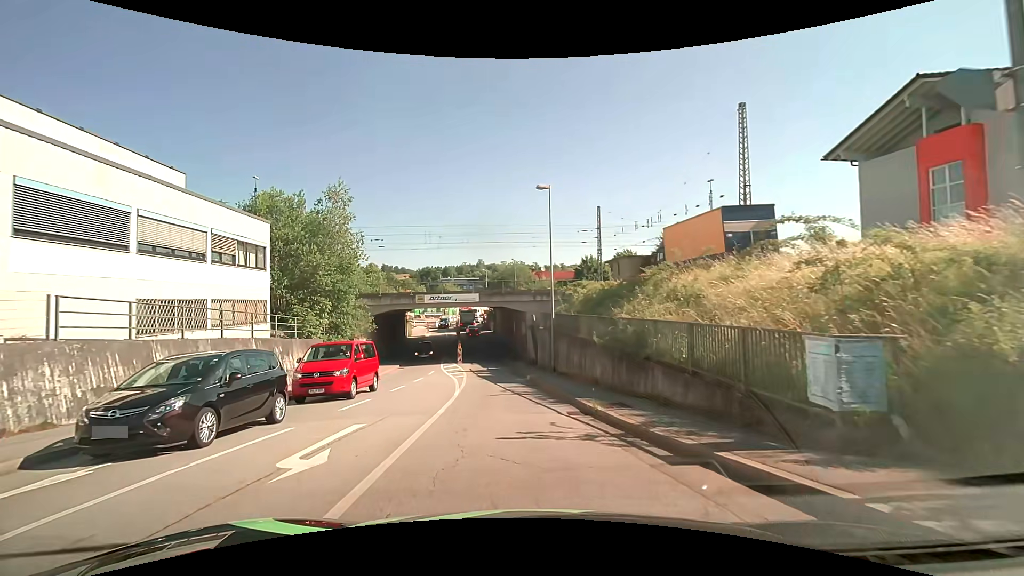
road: tertiary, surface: asphalt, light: Day
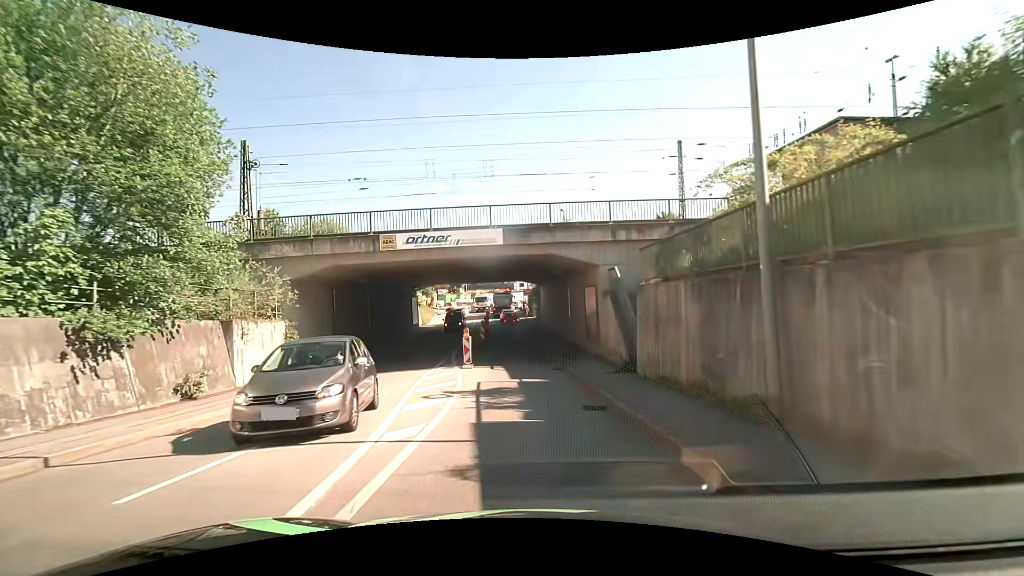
(-1.4, +20.5) m; -6°
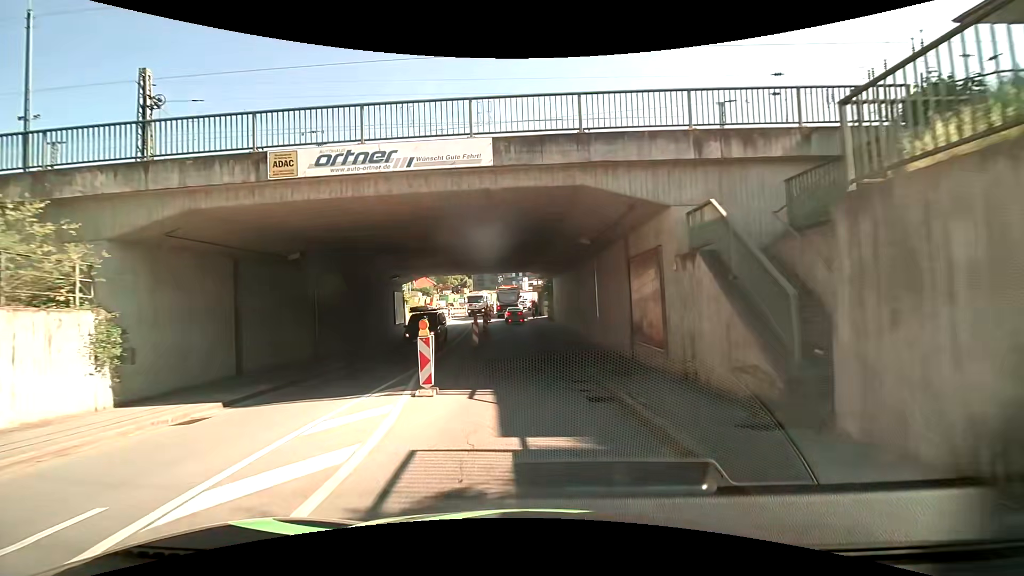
(-0.1, +9.6) m; -1°
